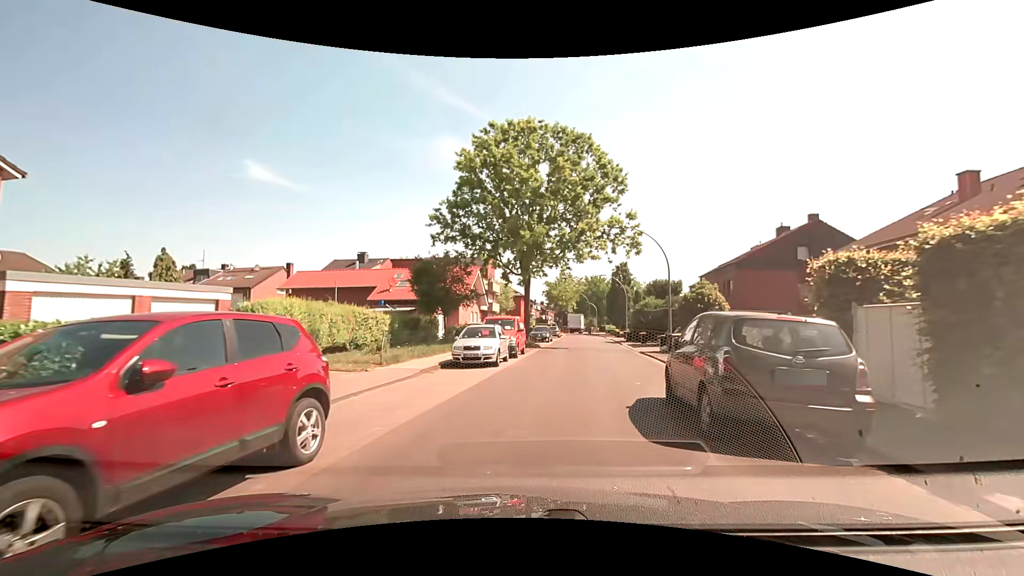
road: residential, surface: asphalt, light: Day
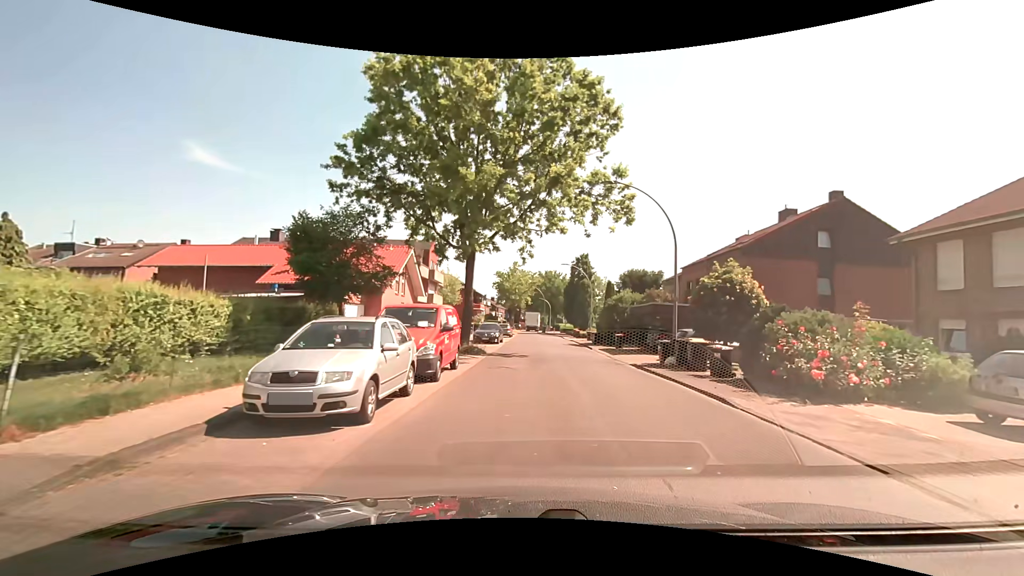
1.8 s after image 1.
(+0.3, +10.3) m; +5°
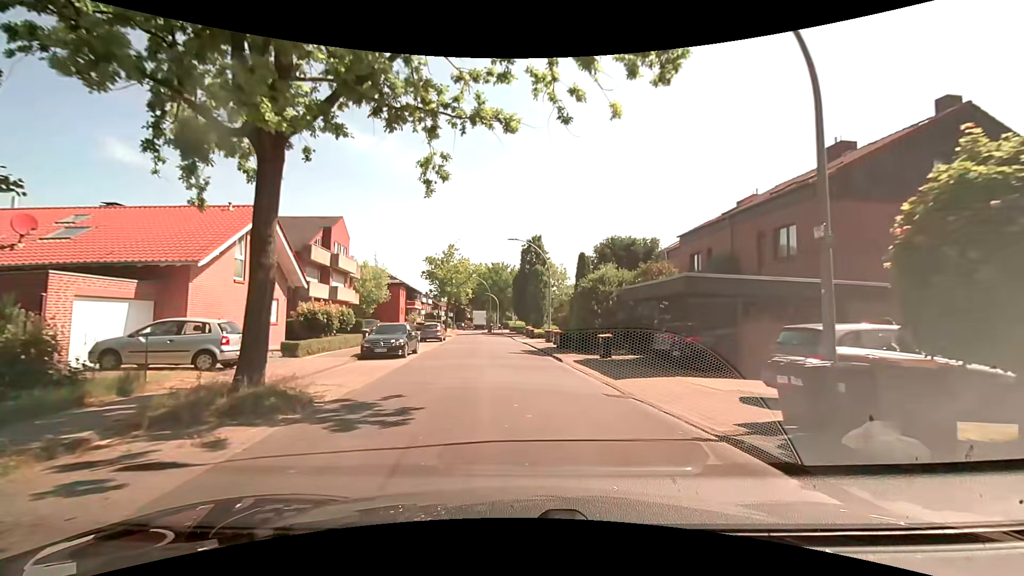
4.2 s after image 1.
(+1.1, +14.1) m; +7°
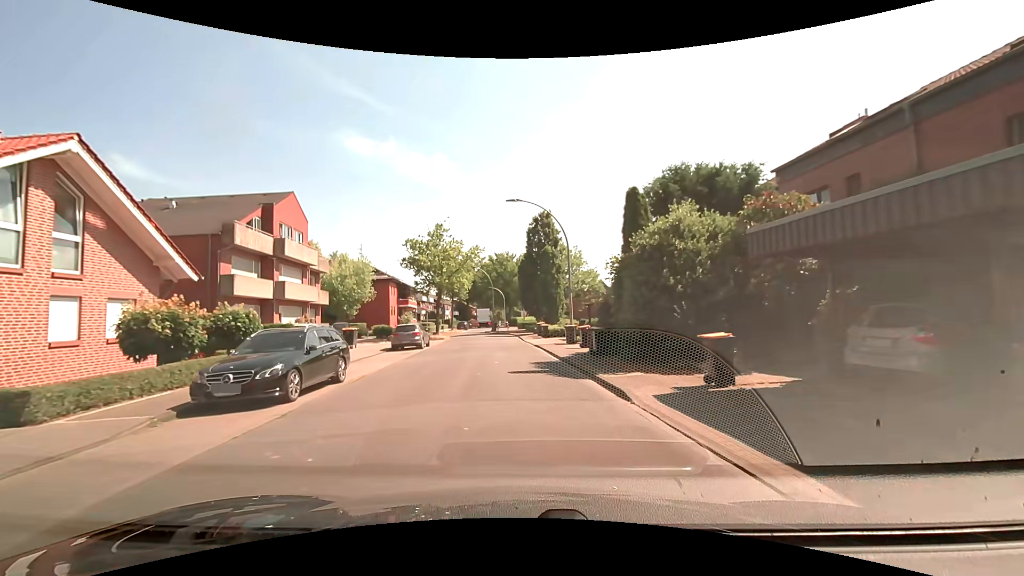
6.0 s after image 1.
(+0.1, +11.0) m; 0°
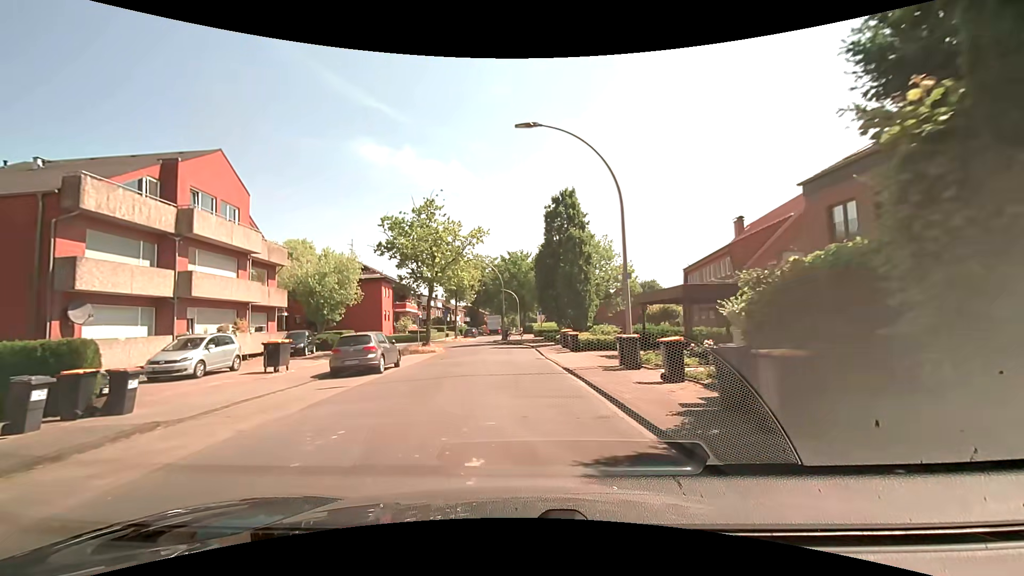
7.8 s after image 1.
(-0.3, +10.9) m; -2°
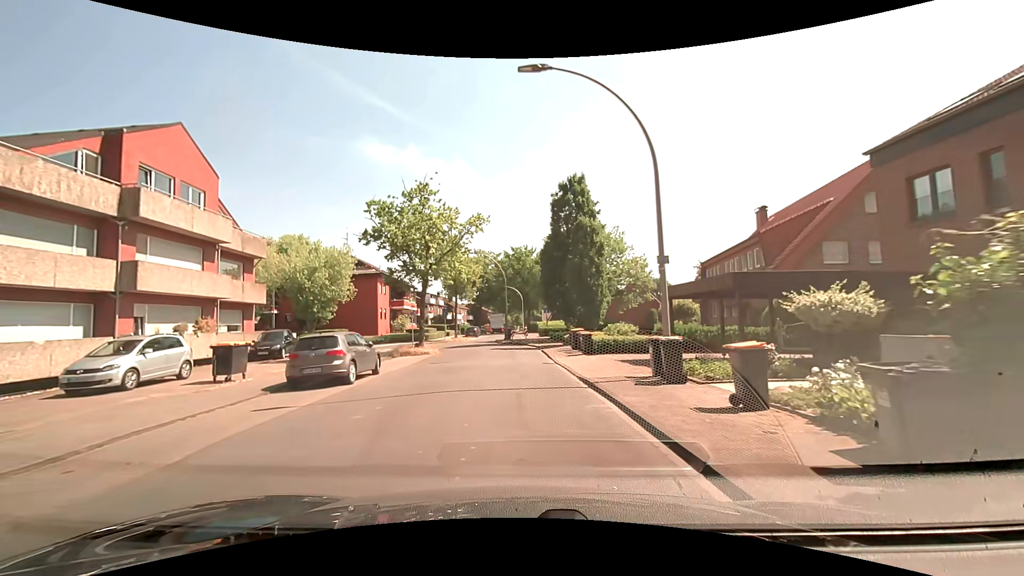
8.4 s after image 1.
(0.0, +3.5) m; -1°
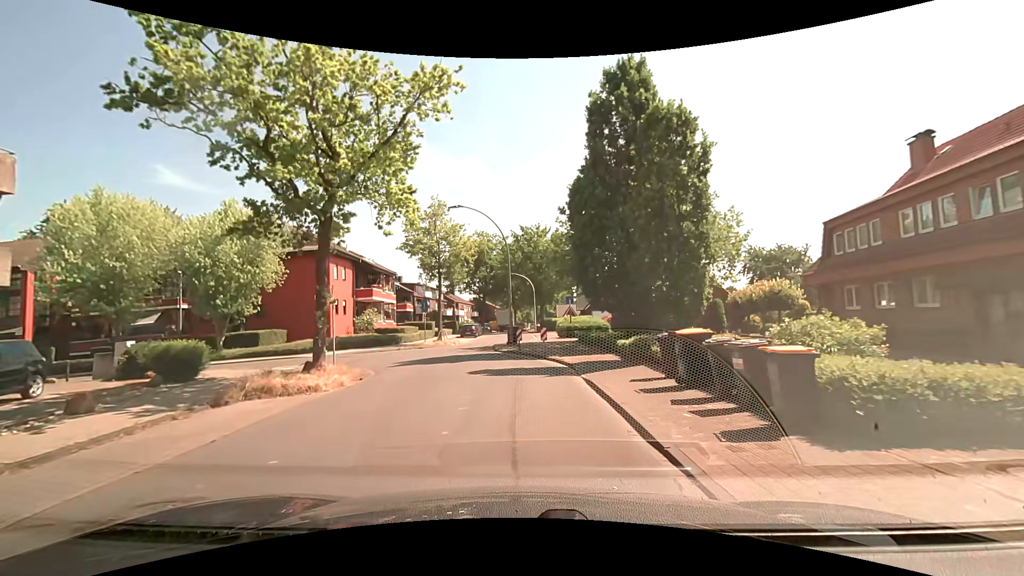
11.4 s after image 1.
(-0.2, +16.2) m; 0°
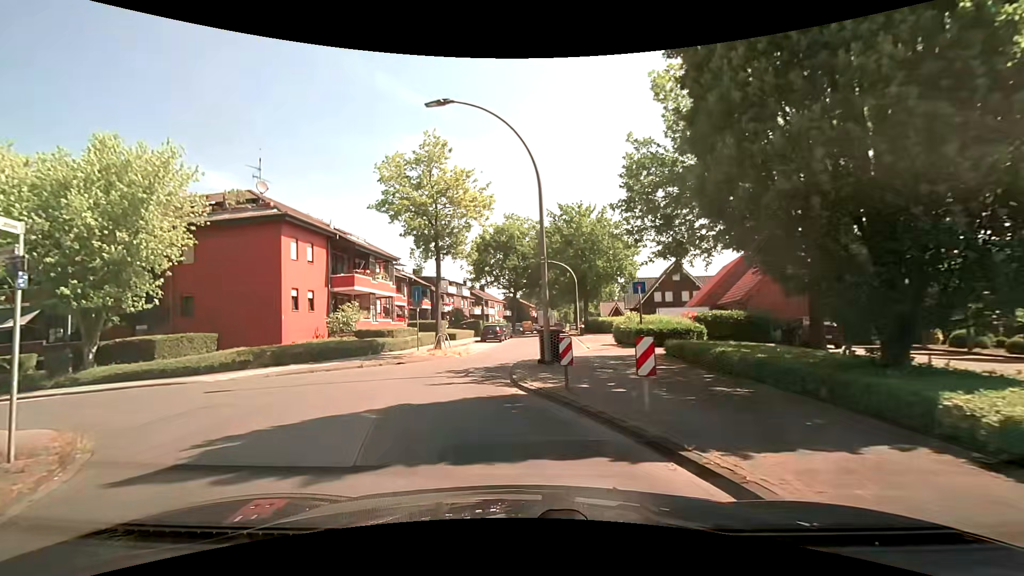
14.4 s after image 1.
(-0.5, +12.9) m; -4°
(-2, +10) (-10, +16) (-20, +15) (-30, +14) (-40, +14) (-50, +14) (-60, +14) (-70, +14) (-80, +15) (-89, +17) m
